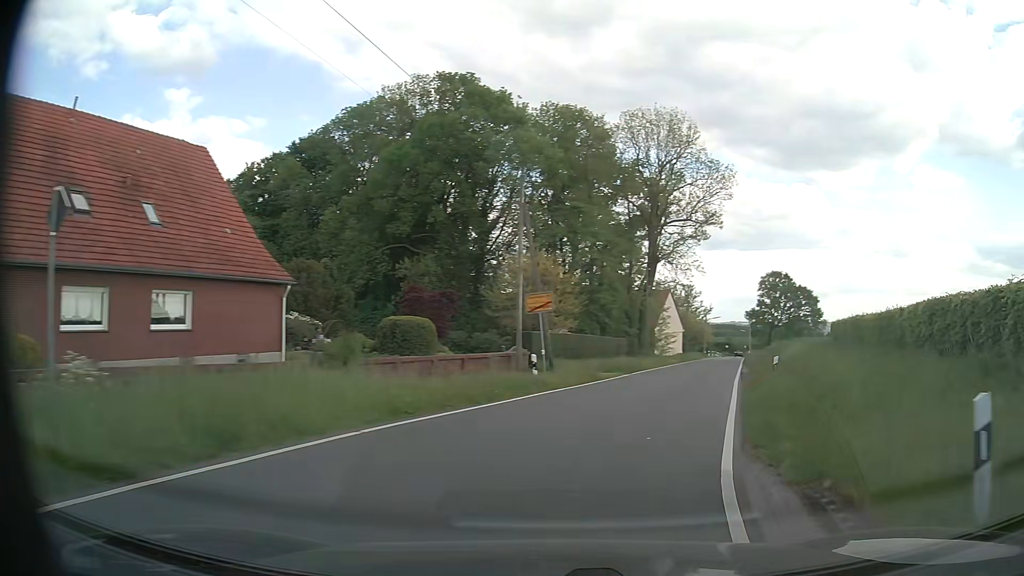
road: tertiary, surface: asphalt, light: Day
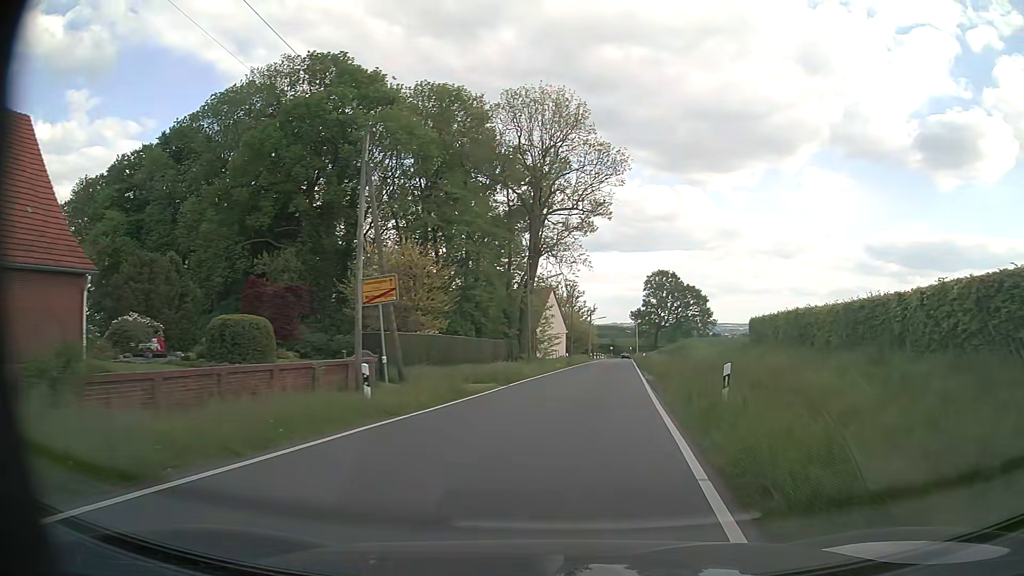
(+0.7, +6.7) m; +10°
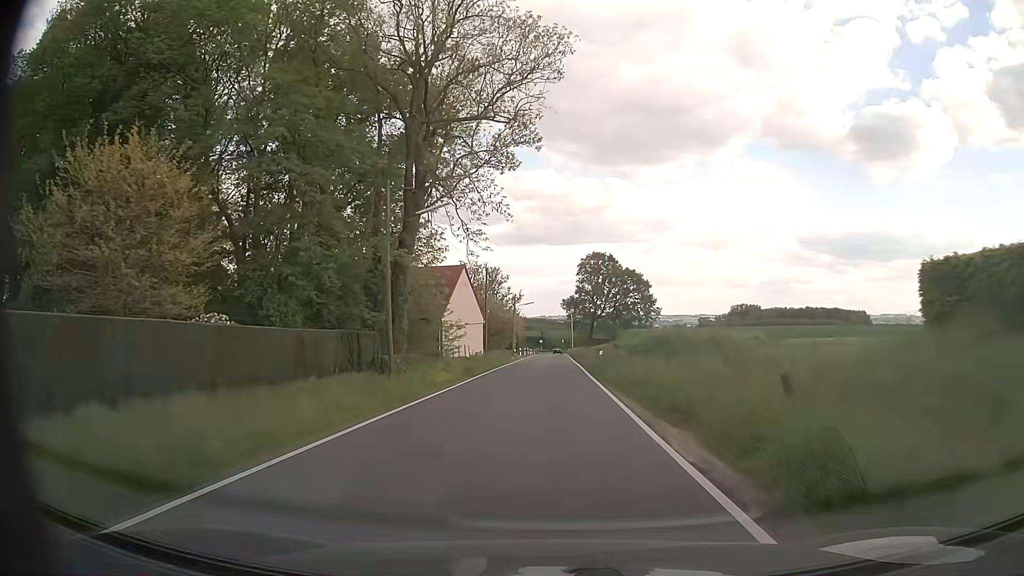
(+2.0, +24.0) m; +6°
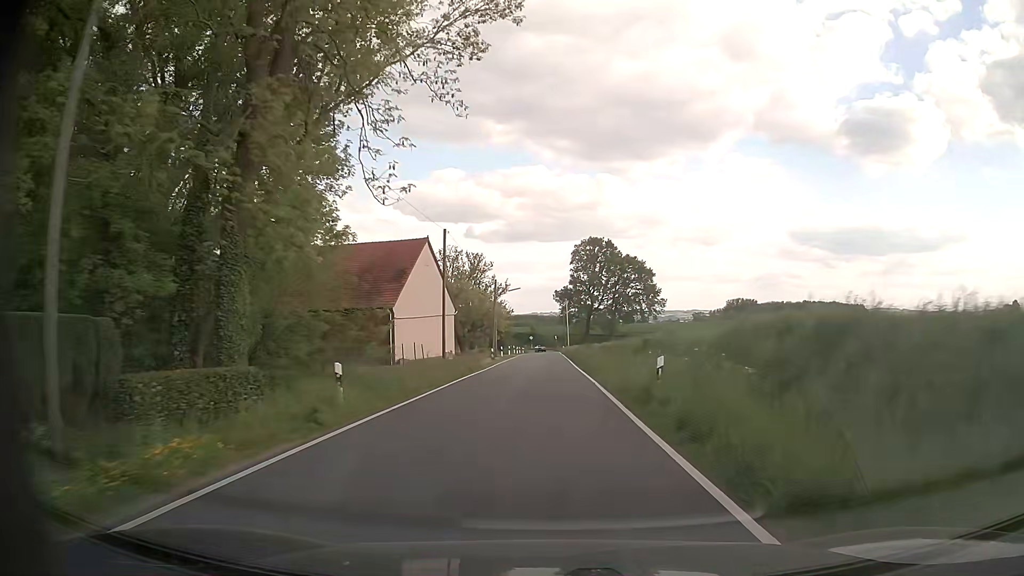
(+0.2, +19.4) m; +1°
(0, +10) (0, +20) (0, +30) (0, +40) (0, +50) (0, +60) (0, +70) (0, +80) (0, +90) (+1, +100) m
